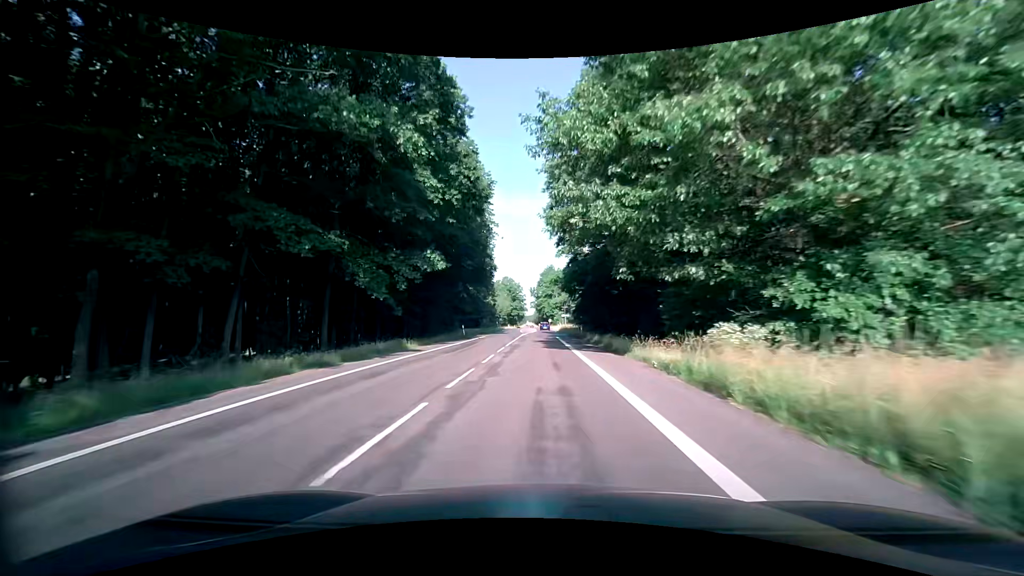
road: secondary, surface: asphalt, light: Day
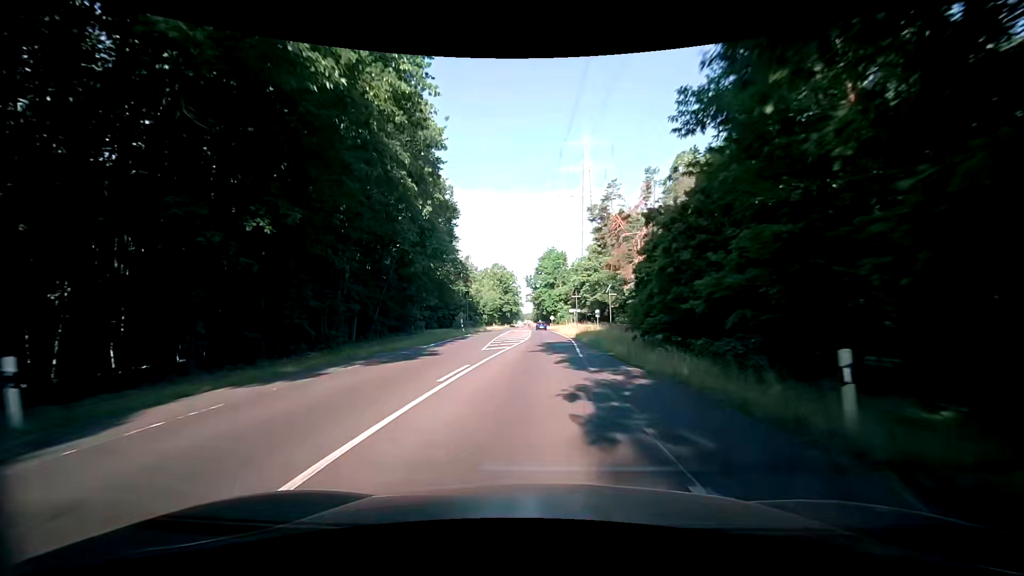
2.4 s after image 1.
(-0.2, +43.8) m; 0°
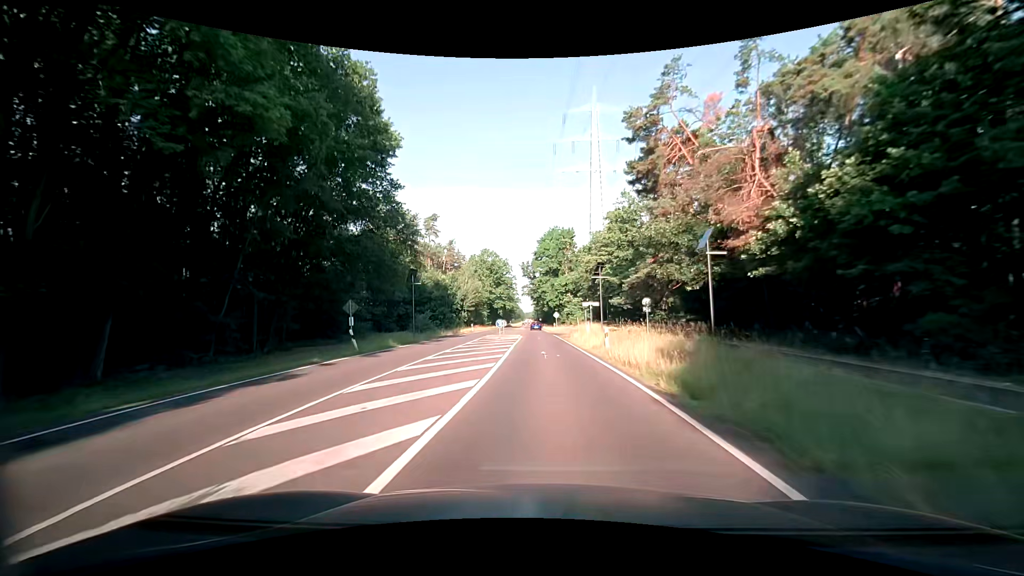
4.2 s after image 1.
(+0.3, +32.9) m; 0°
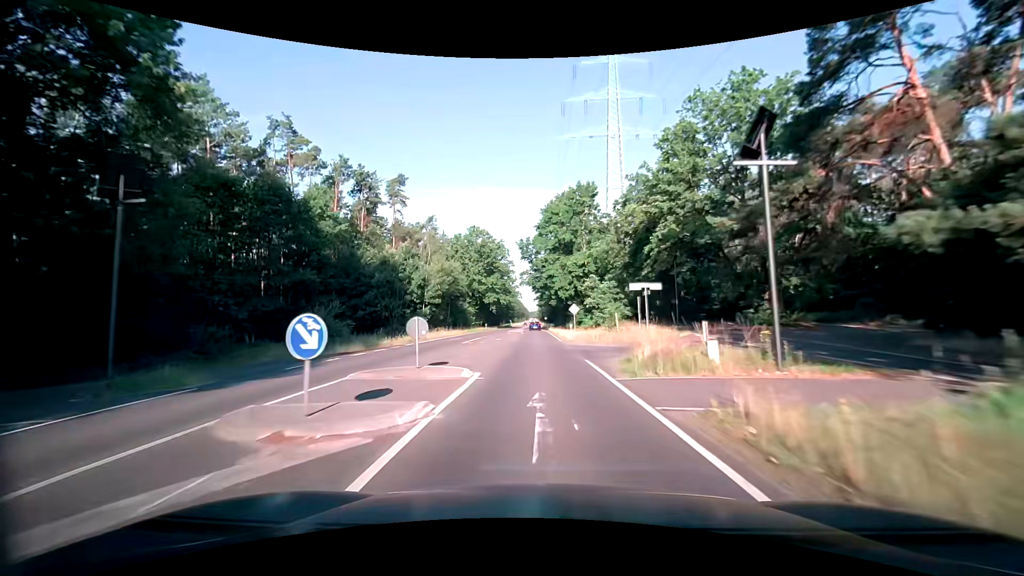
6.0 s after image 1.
(0.0, +33.0) m; 0°
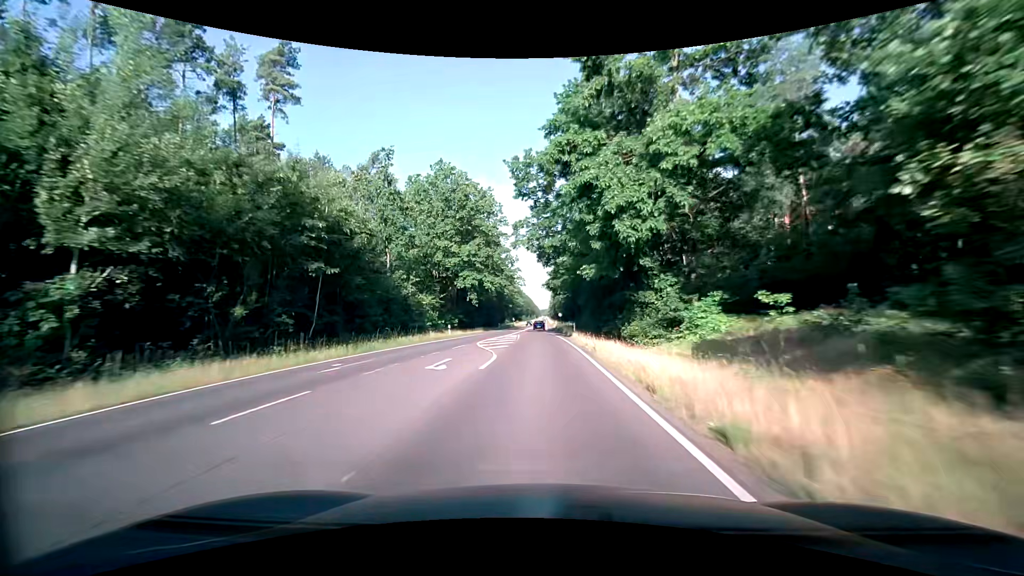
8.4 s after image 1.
(-0.5, +43.9) m; -1°
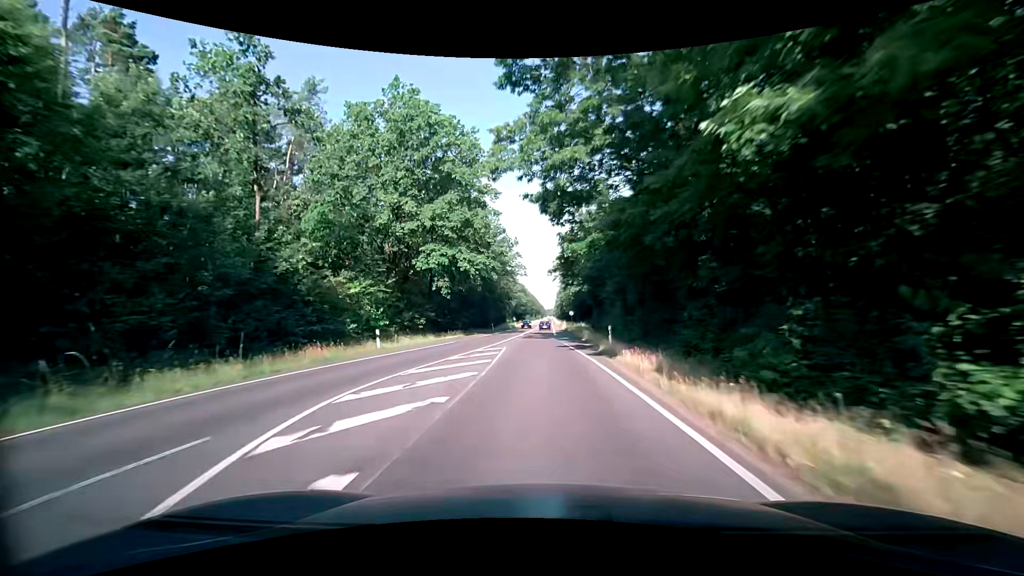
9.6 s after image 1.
(-0.2, +21.9) m; -1°
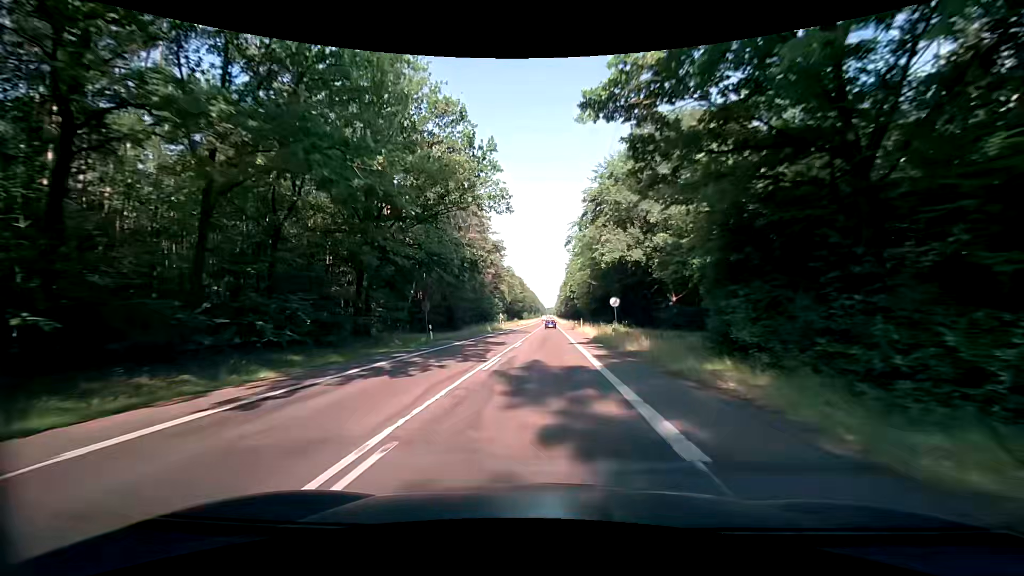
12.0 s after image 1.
(-0.6, +43.9) m; 0°
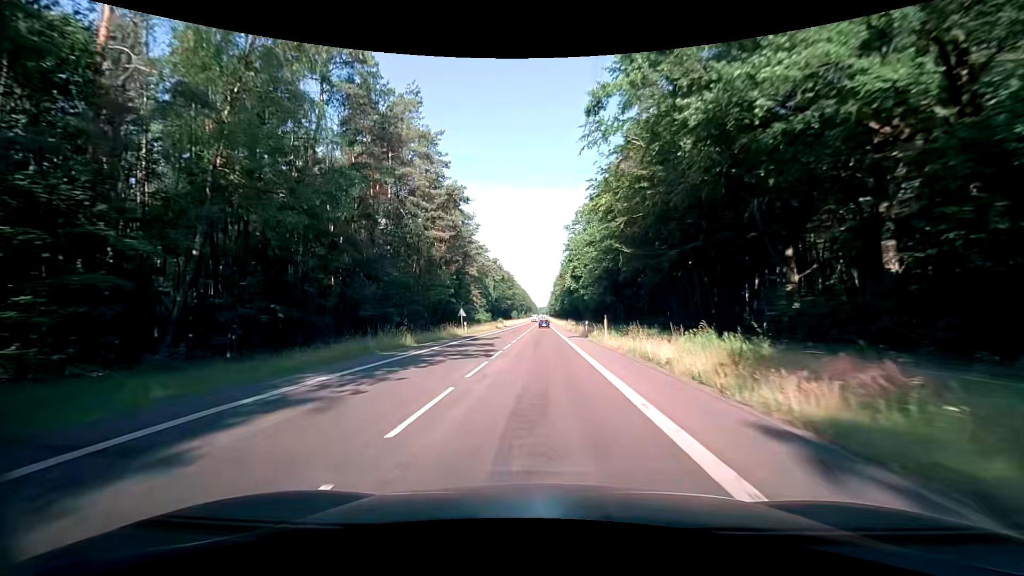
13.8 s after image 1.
(+0.2, +32.9) m; 0°
(0, +10) (0, +20) (0, +30) (0, +40) (0, +50) (0, +60) (0, +70) (0, +80) (0, +90) (0, +100) m
